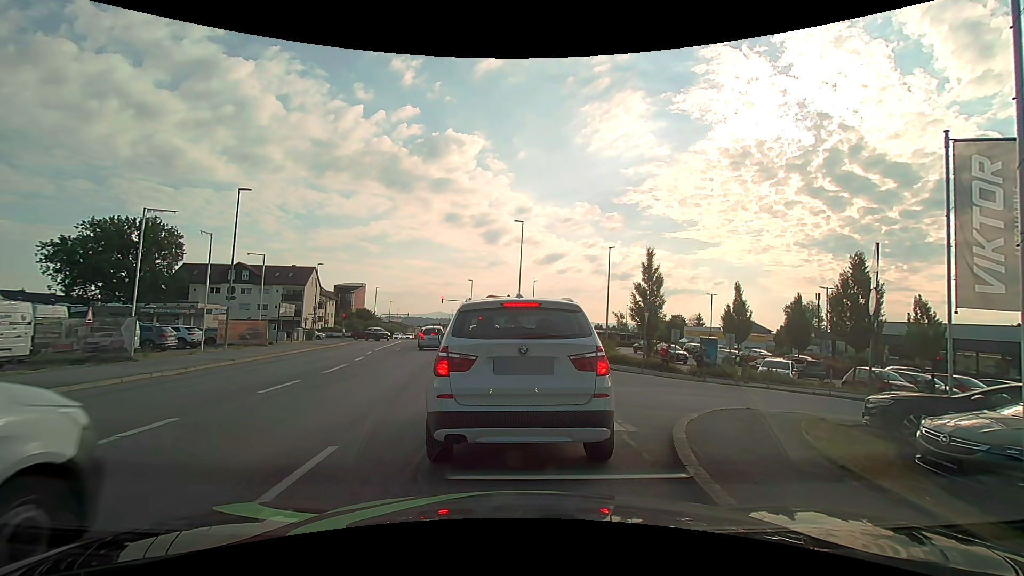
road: tertiary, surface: asphalt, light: Day
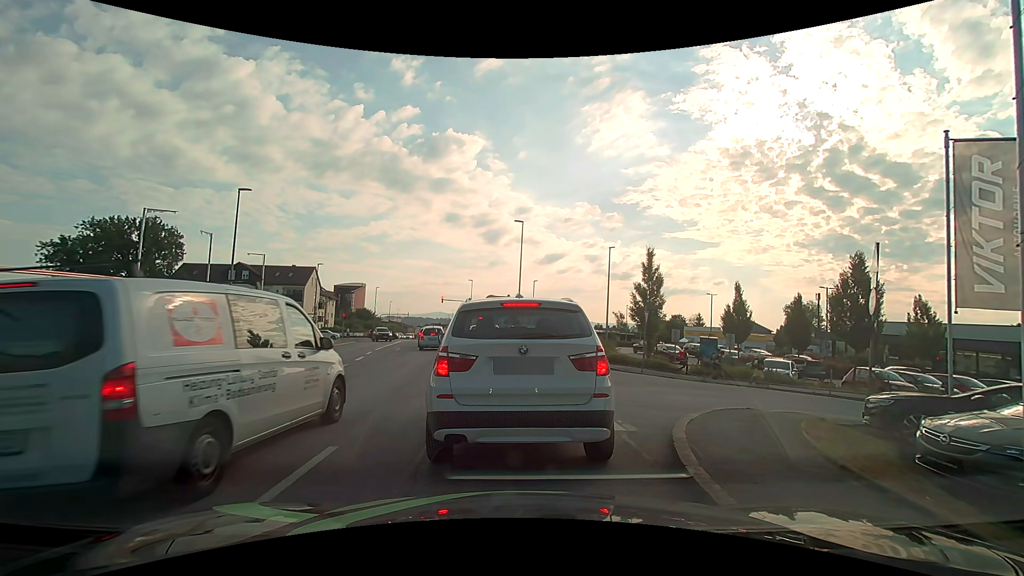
(0.0, 0.0) m; 0°
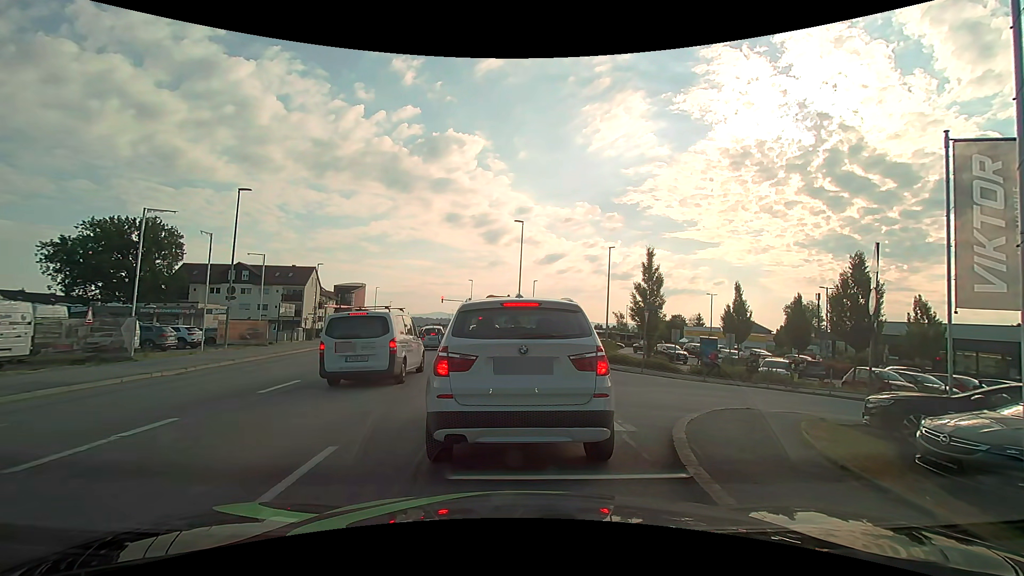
(0.0, 0.0) m; 0°
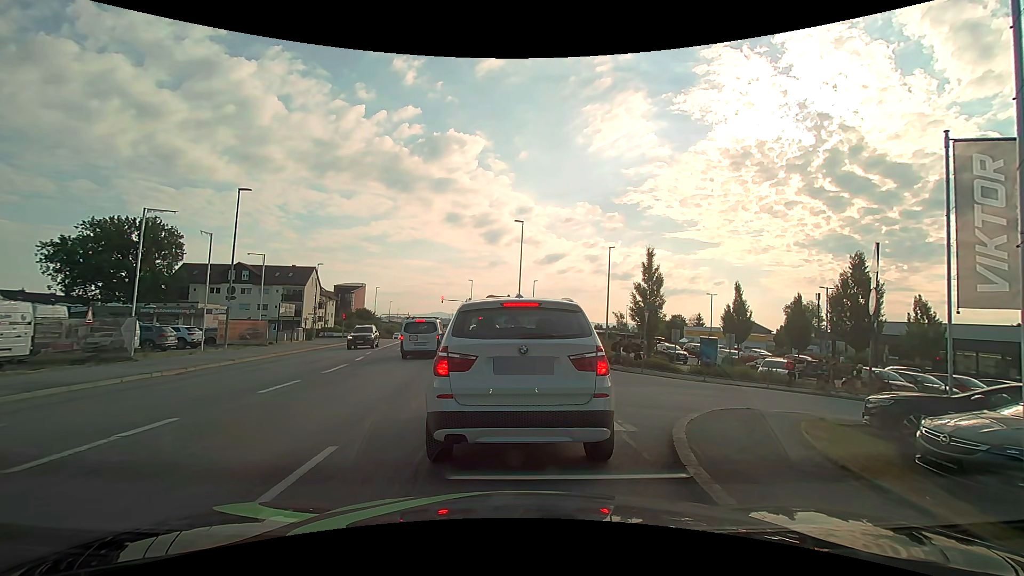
(0.0, 0.0) m; 0°
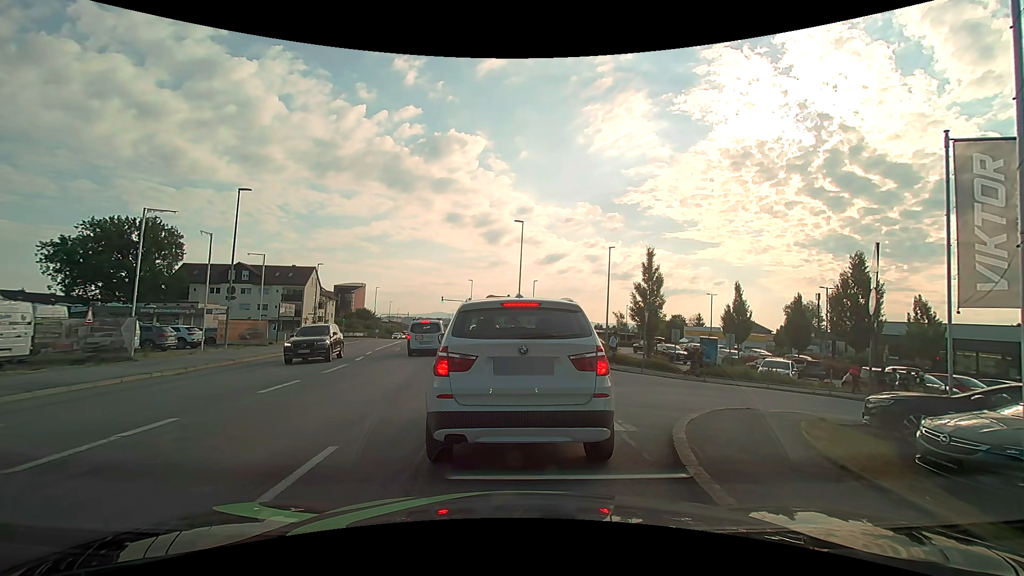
(0.0, 0.0) m; 0°
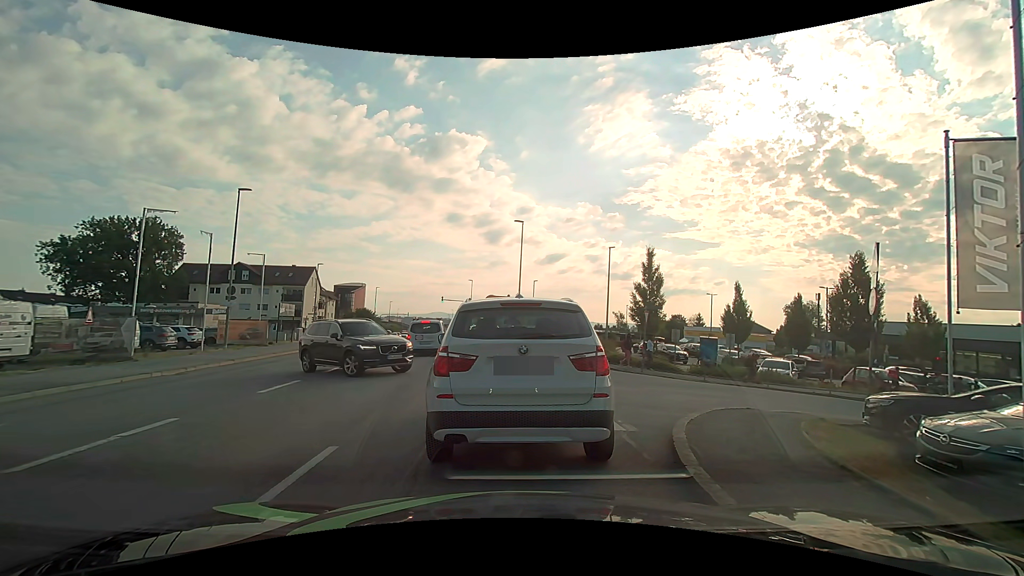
(0.0, 0.0) m; 0°
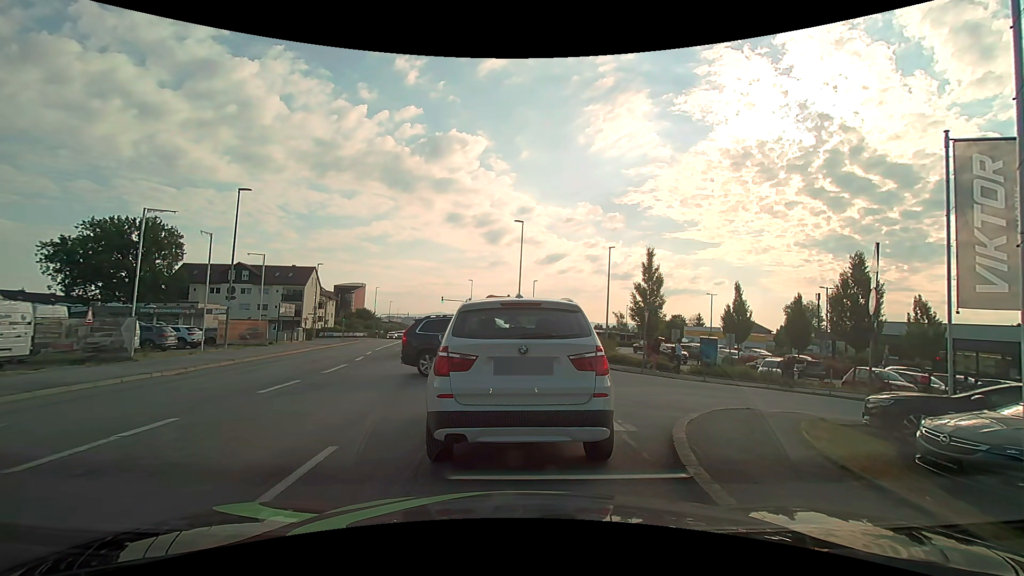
(0.0, 0.0) m; 0°
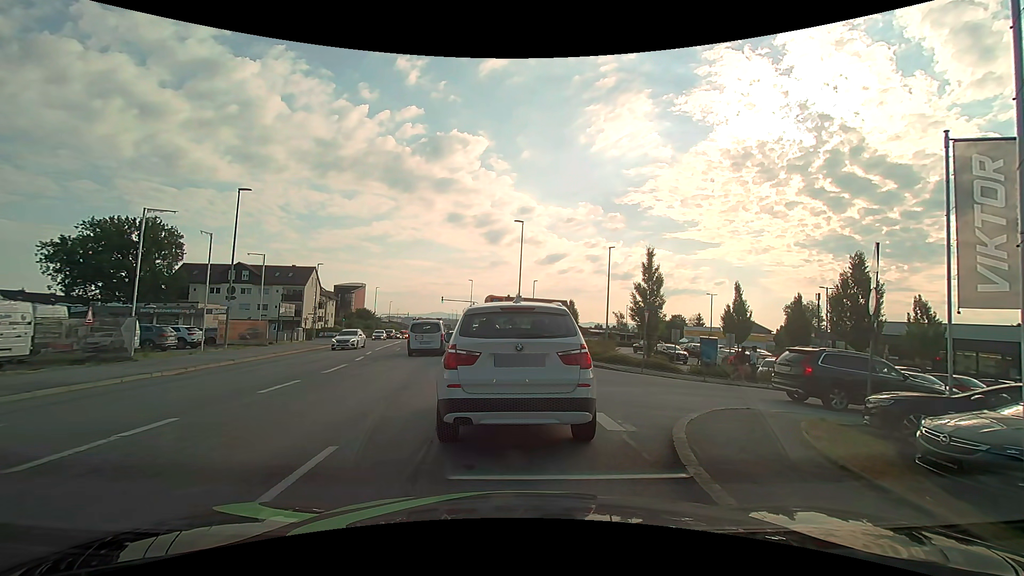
(0.0, 0.0) m; 0°
(0, +10) (-1, +20) (-2, +30) (-4, +40) (-5, +50) (-7, +59) (-9, +69) (-10, +79) (-12, +89) (-14, +99) m
